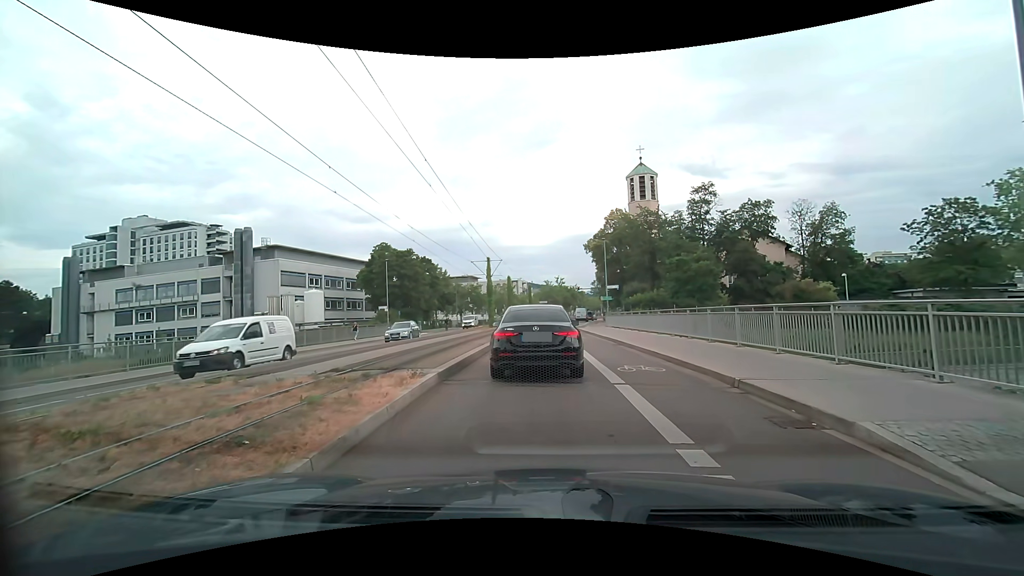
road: secondary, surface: asphalt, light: Day
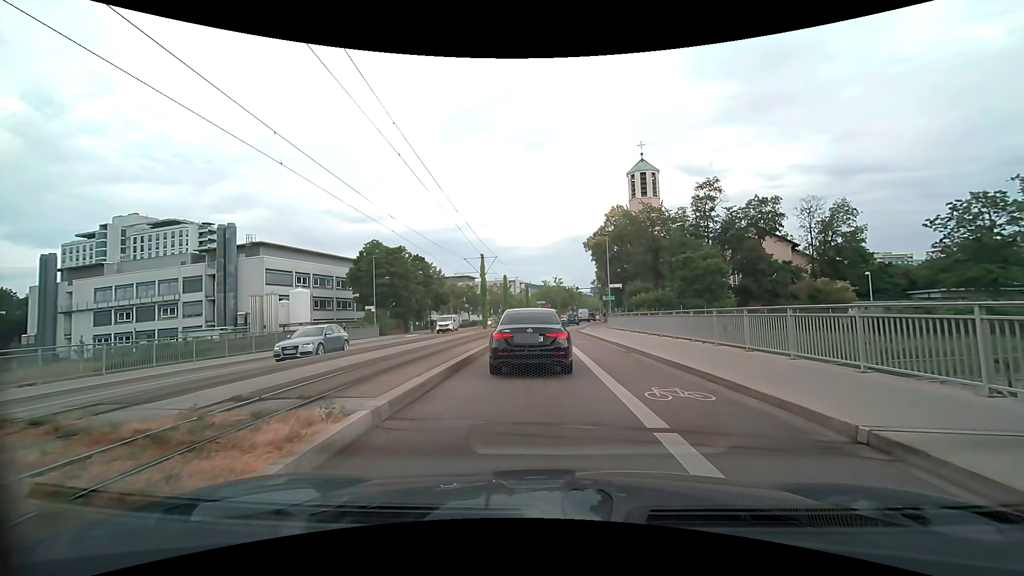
(0.0, +3.5) m; +1°
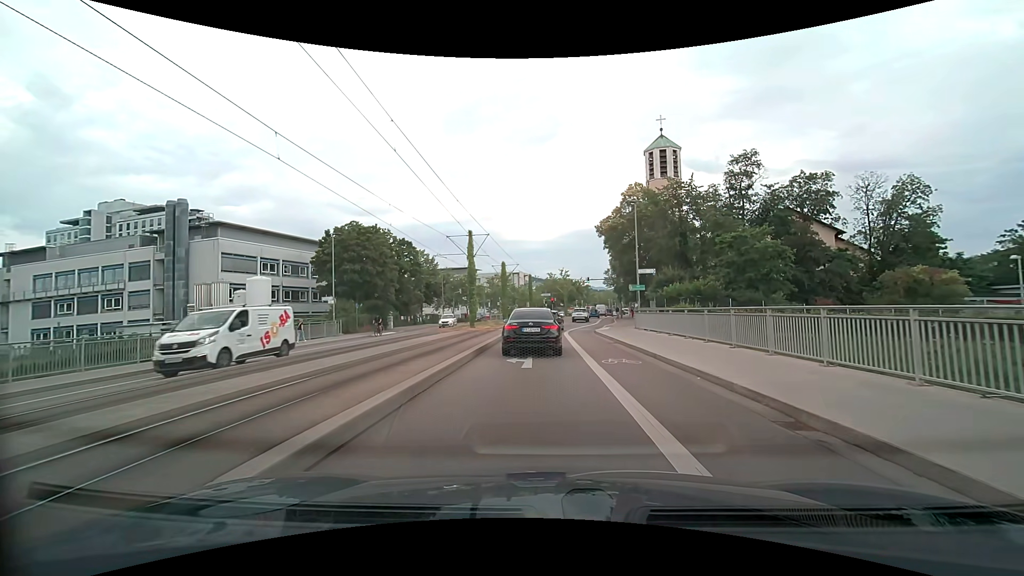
(-0.2, +11.4) m; -2°
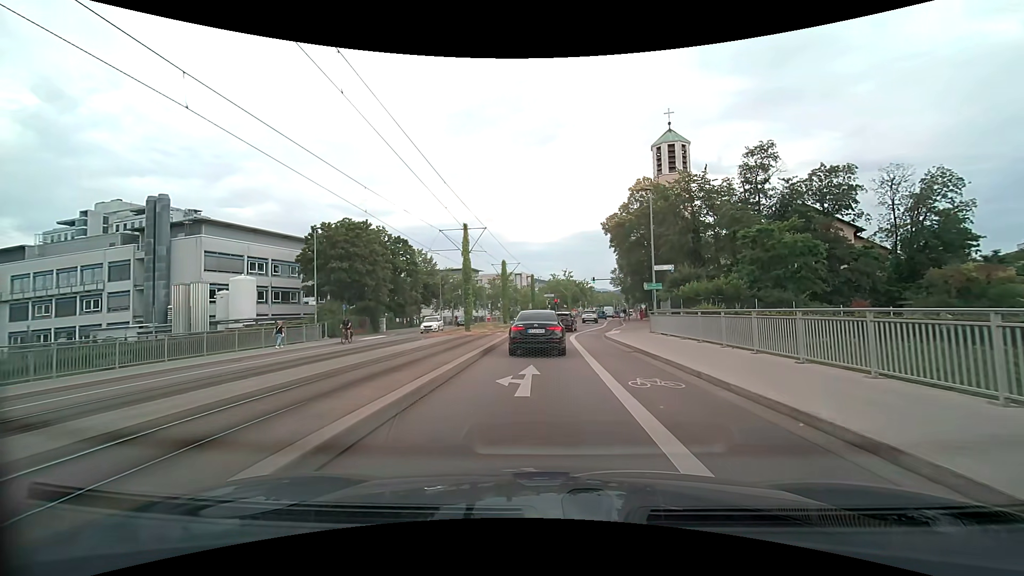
(0.0, +3.8) m; 0°
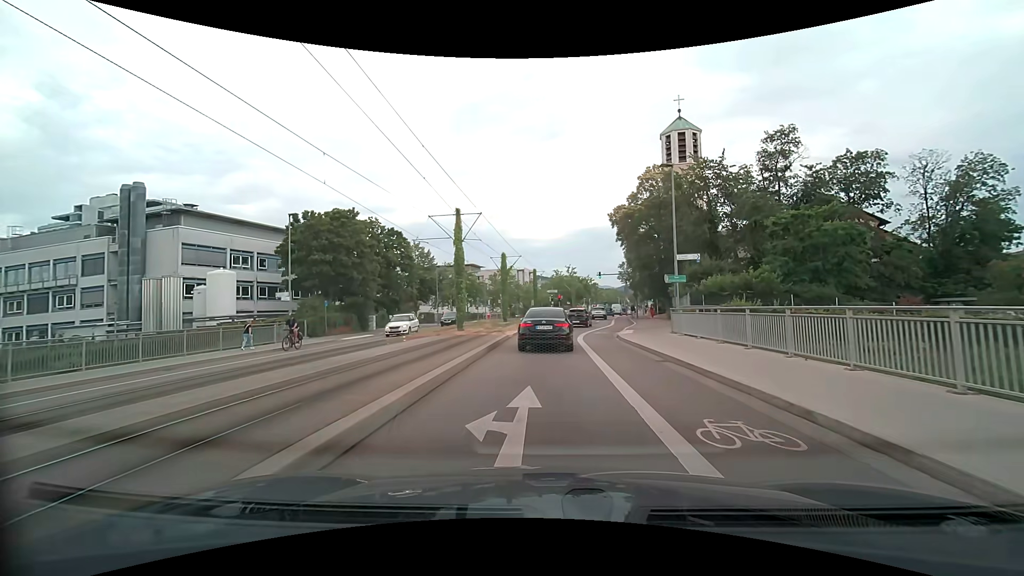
(0.0, +4.2) m; 0°
